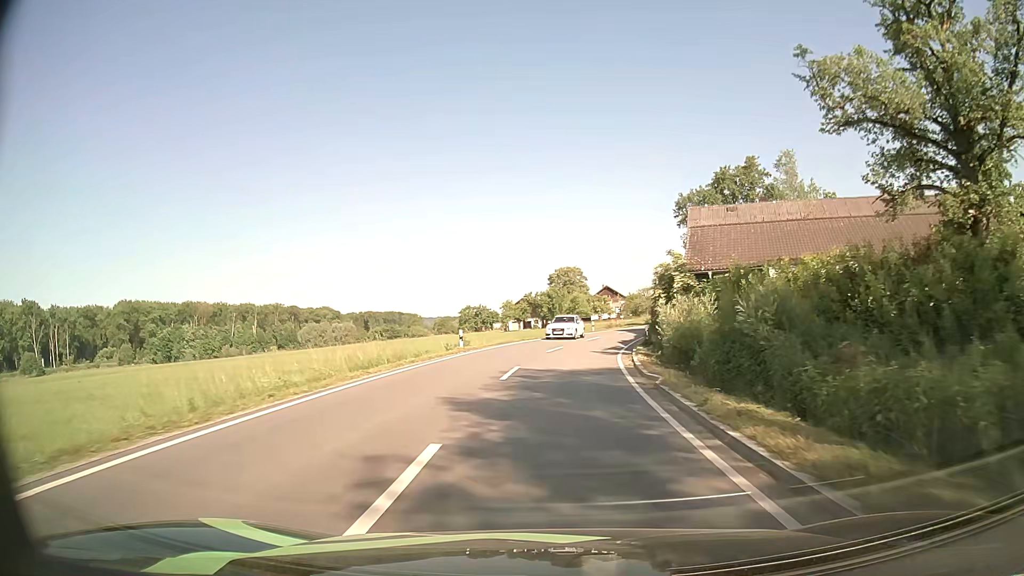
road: secondary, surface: asphalt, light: Day
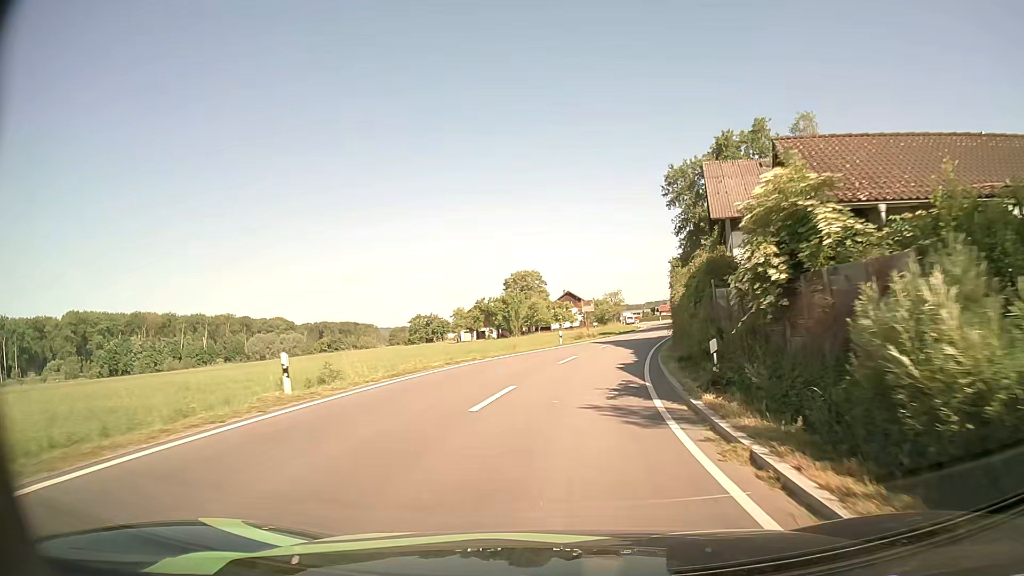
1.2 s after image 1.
(+0.3, +16.5) m; +3°
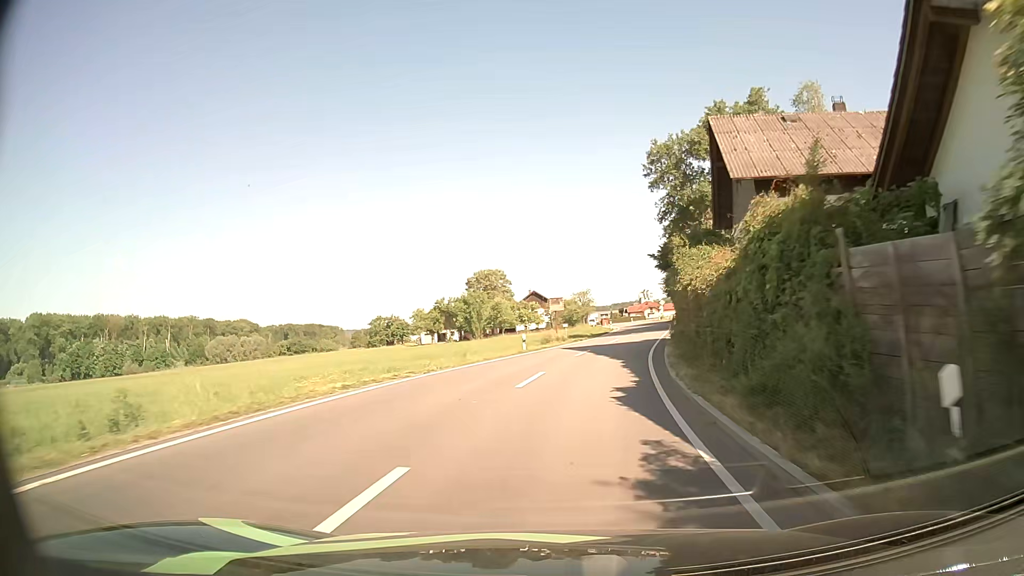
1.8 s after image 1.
(+0.2, +8.2) m; +3°
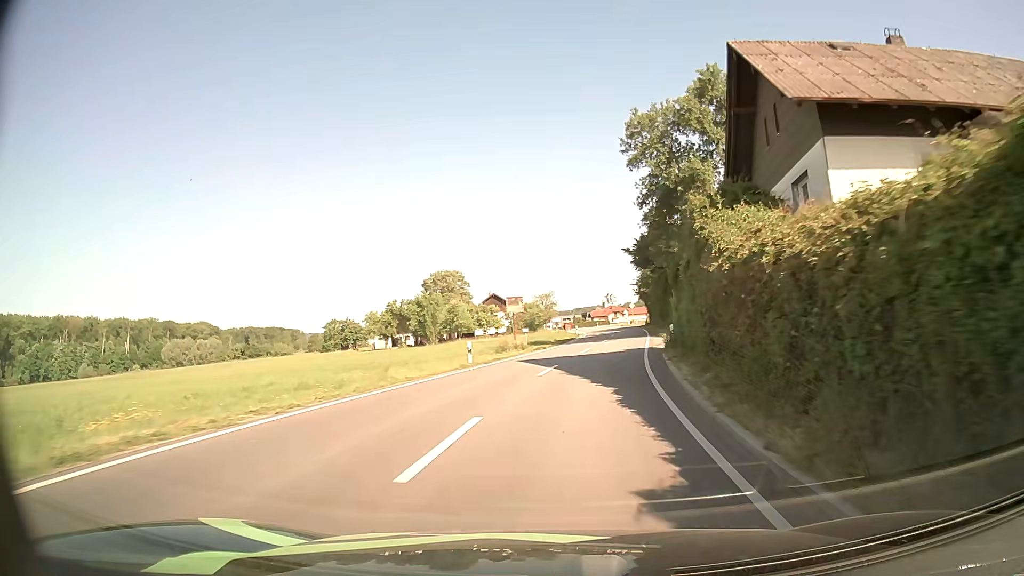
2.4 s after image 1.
(+0.2, +8.3) m; +3°
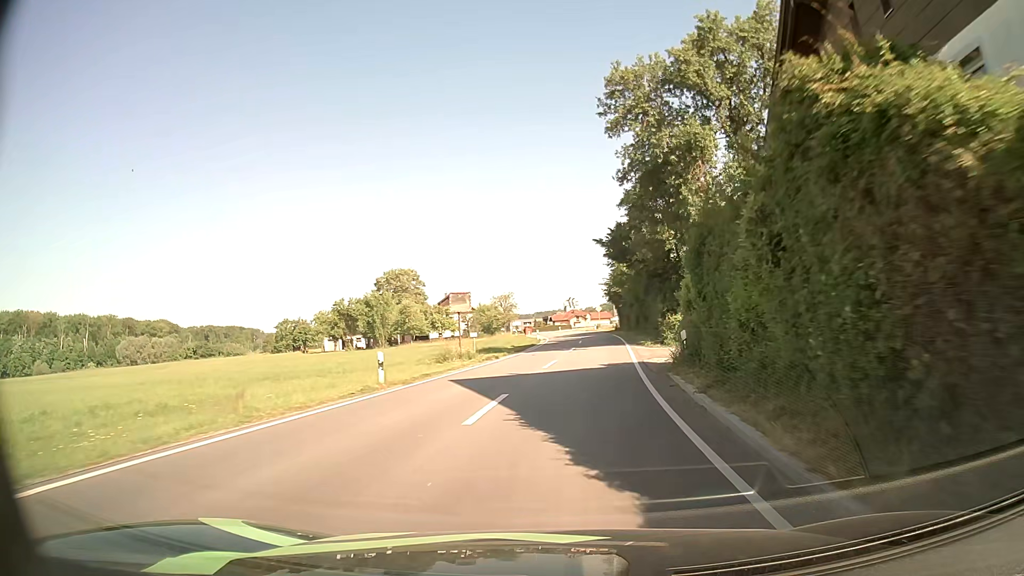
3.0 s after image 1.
(+0.3, +8.4) m; +3°
